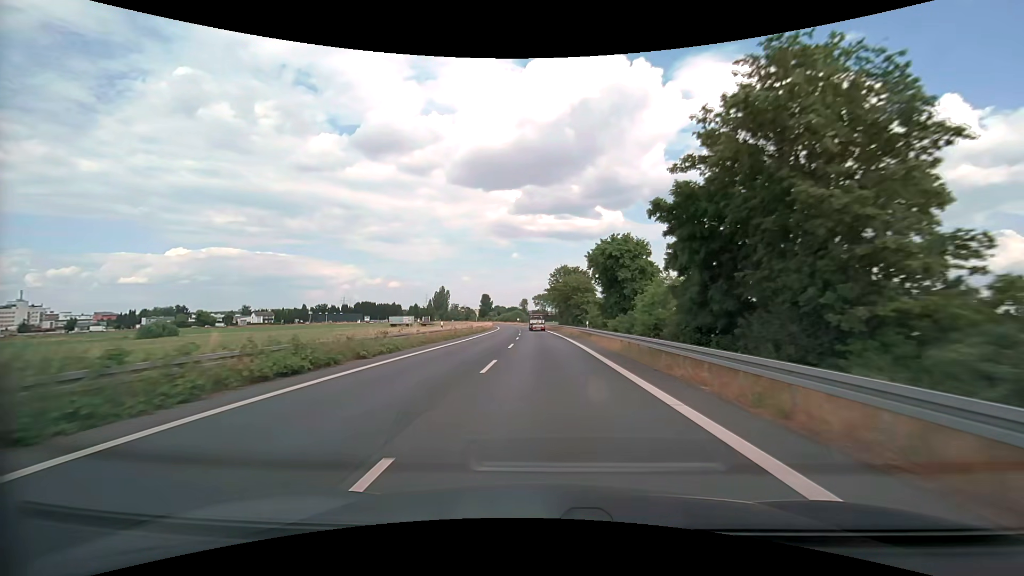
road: secondary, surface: asphalt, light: Day
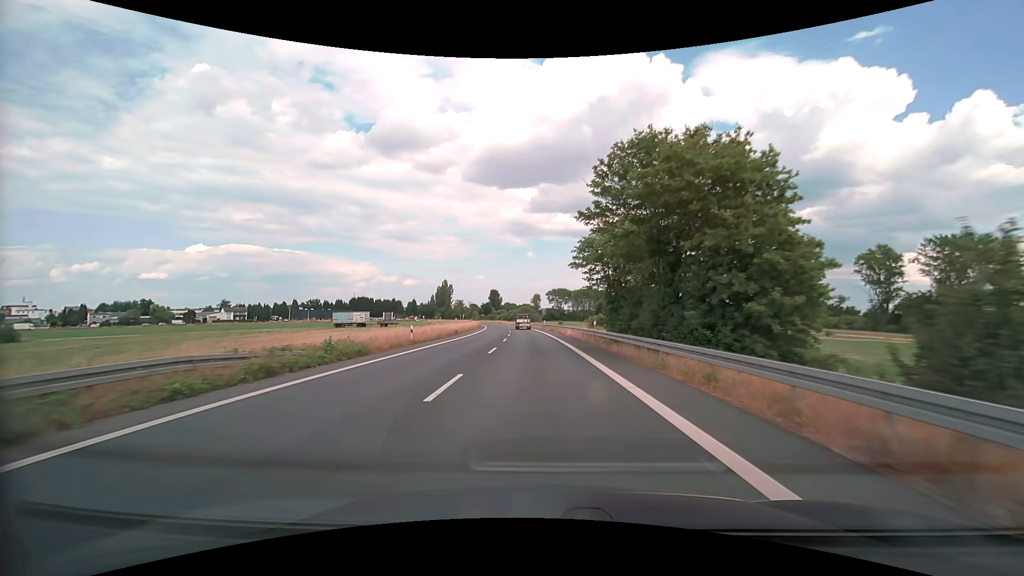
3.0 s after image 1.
(-0.5, +52.3) m; -1°
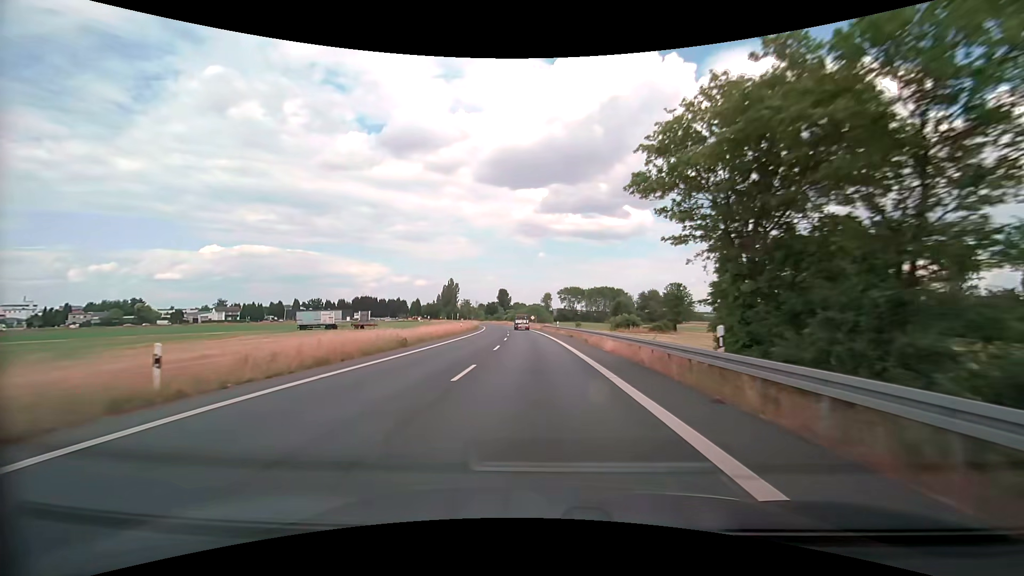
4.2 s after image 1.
(-0.3, +20.9) m; -1°
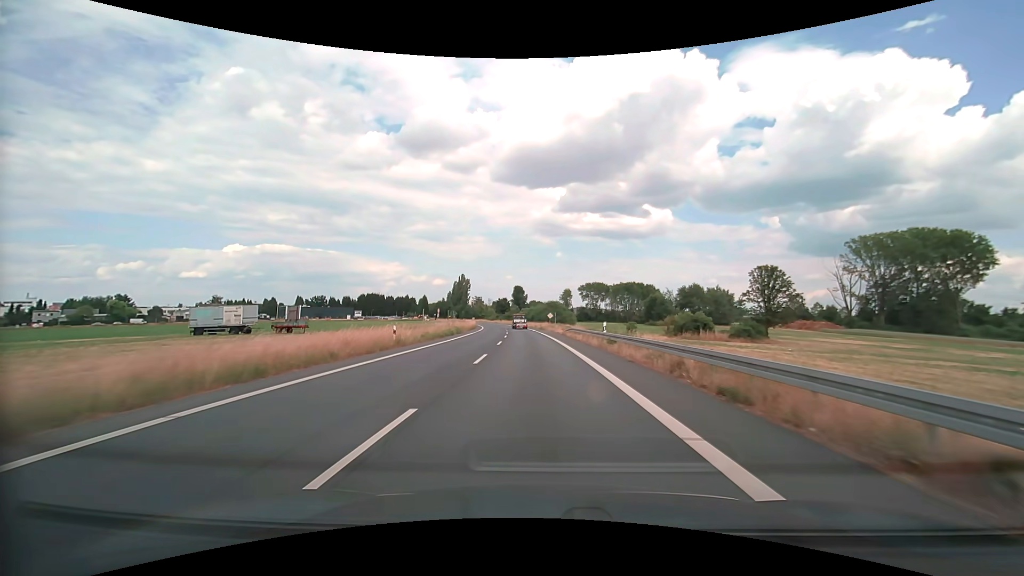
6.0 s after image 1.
(-0.8, +31.6) m; -2°
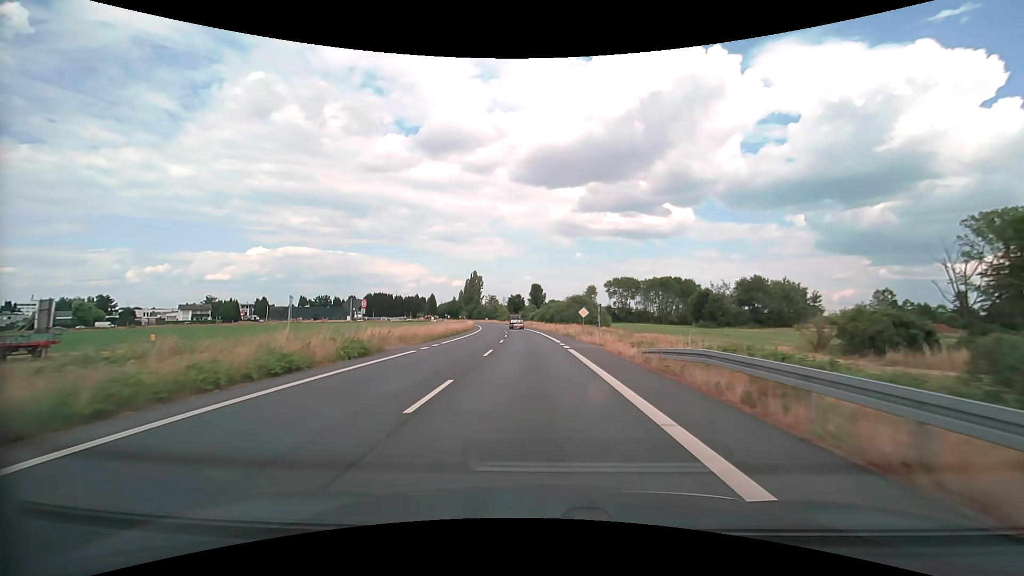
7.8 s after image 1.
(-0.6, +32.0) m; -2°
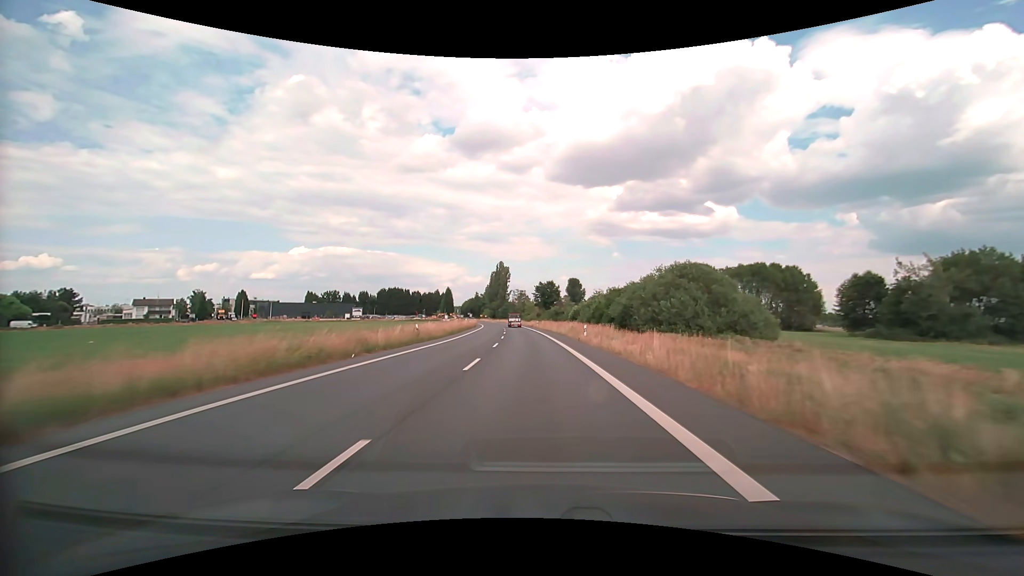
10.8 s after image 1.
(-1.8, +53.5) m; -4°
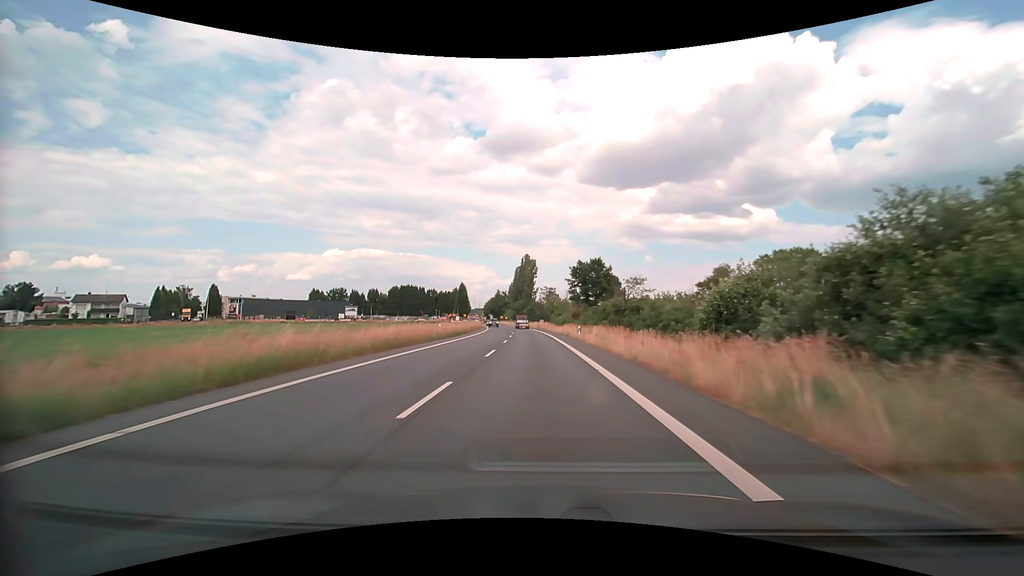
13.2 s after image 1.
(-1.3, +42.5) m; -3°
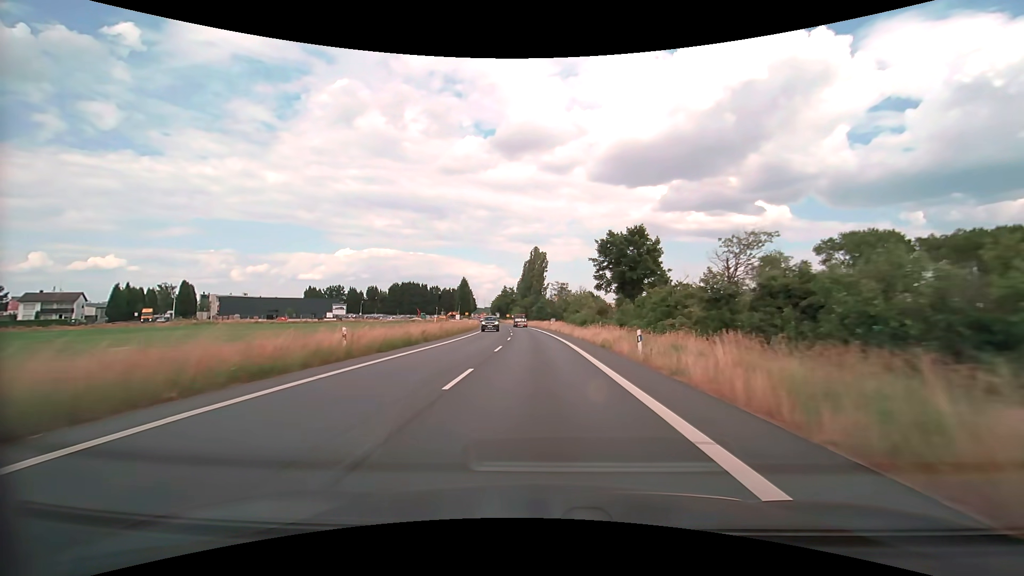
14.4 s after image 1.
(-0.3, +21.1) m; -1°
